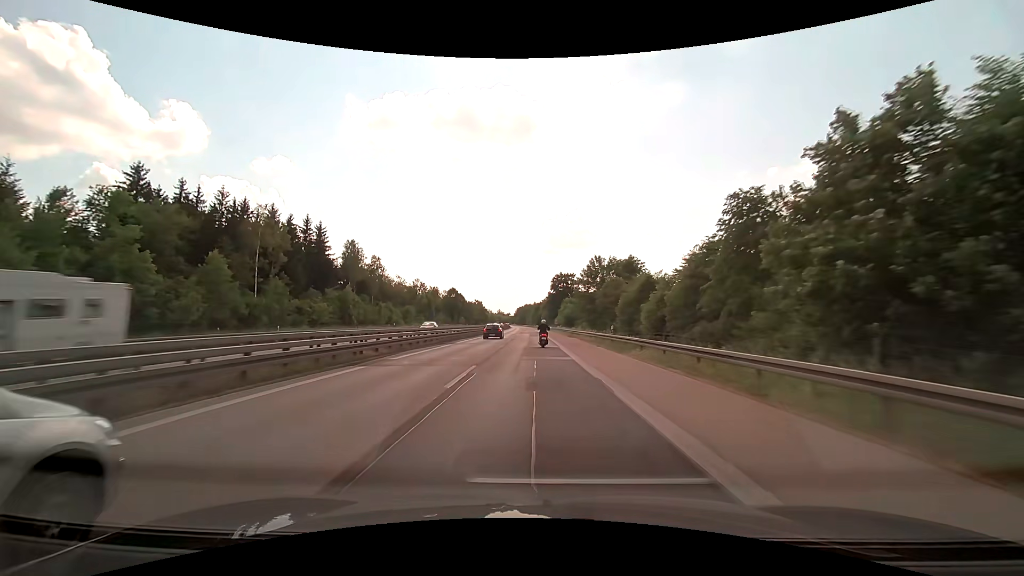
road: motorway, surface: asphalt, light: Day
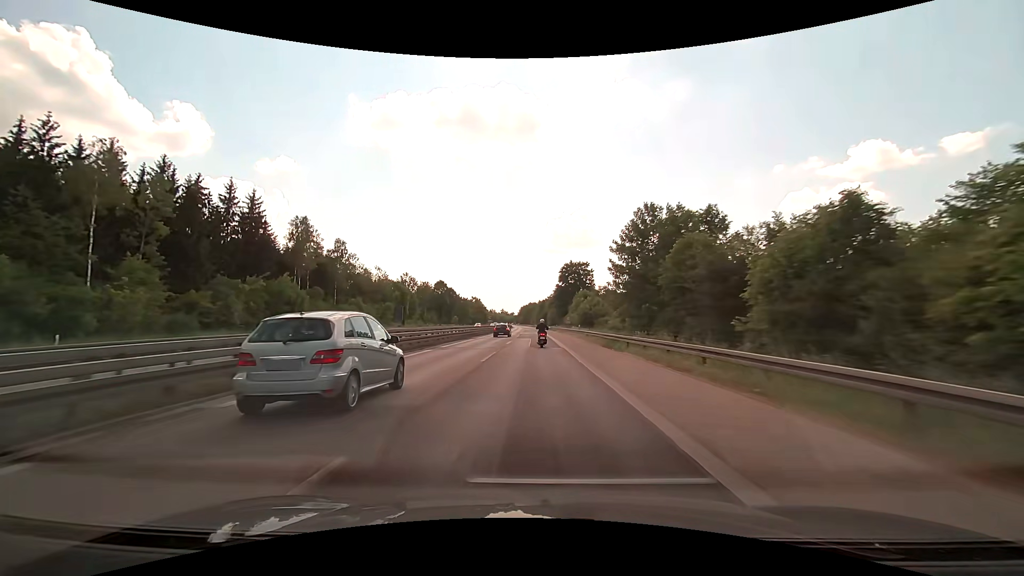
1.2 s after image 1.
(-0.2, +28.5) m; -1°
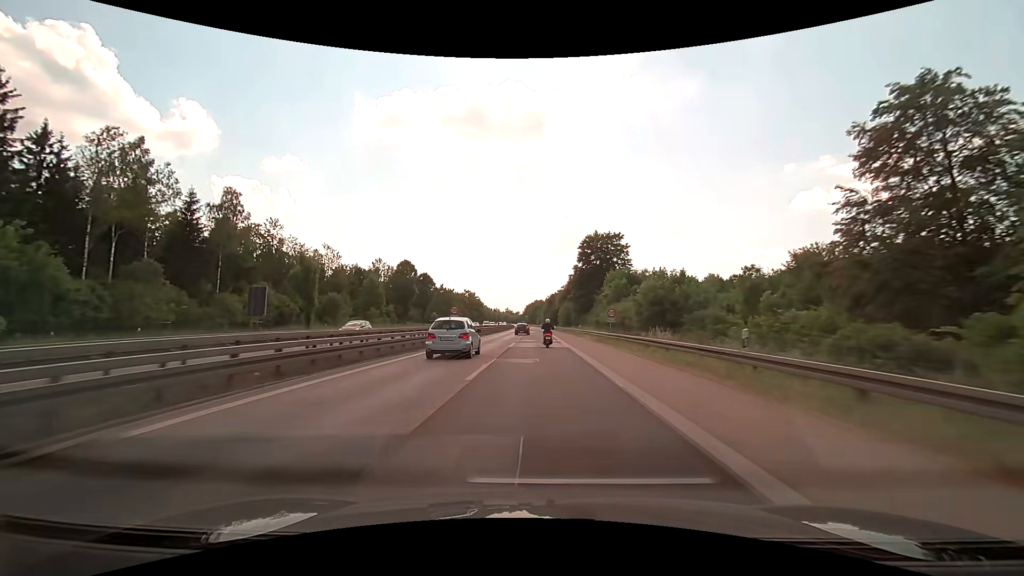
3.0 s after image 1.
(-0.4, +42.7) m; -1°
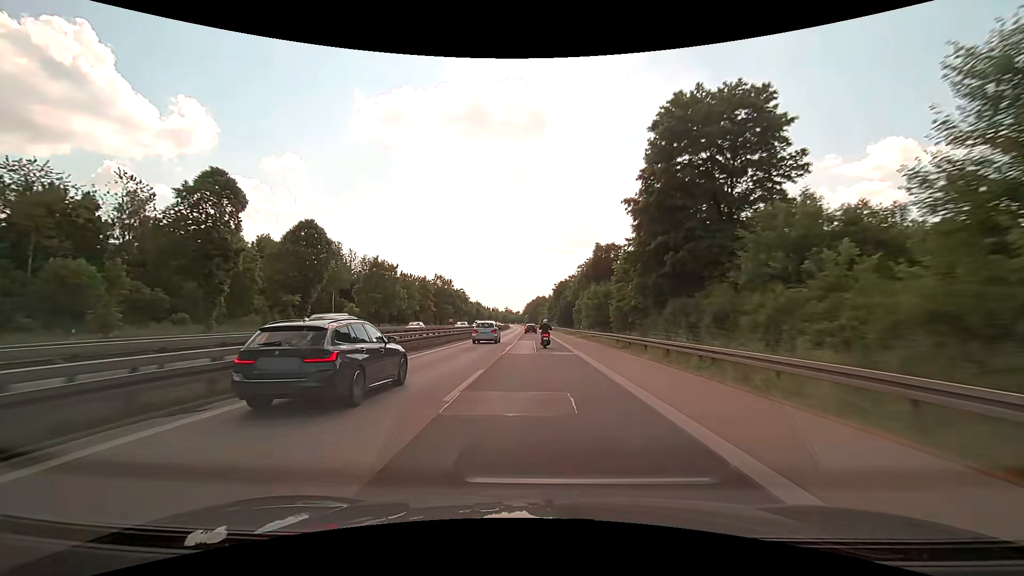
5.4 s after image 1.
(+0.1, +56.9) m; 0°
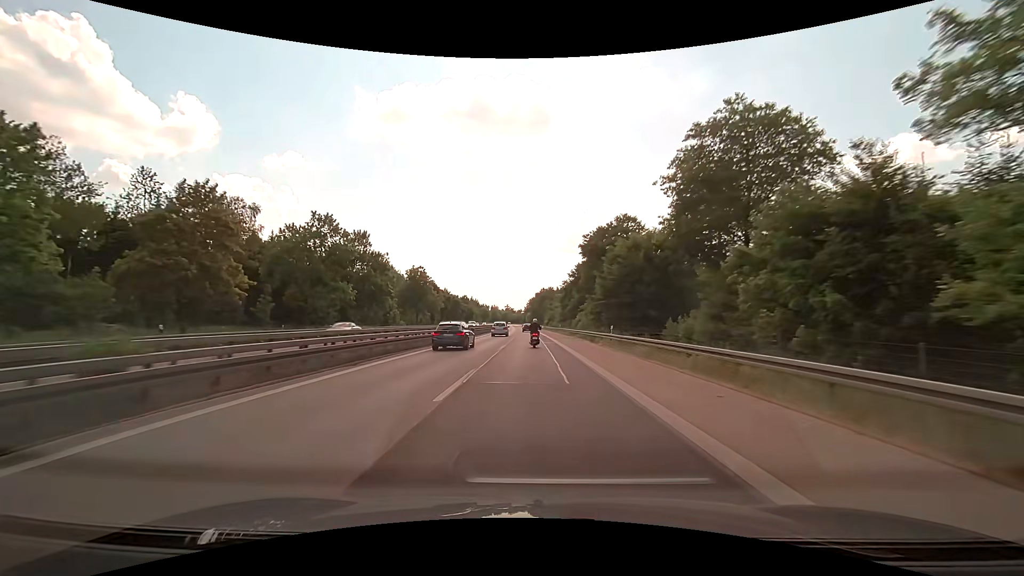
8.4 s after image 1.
(-0.4, +71.6) m; 0°
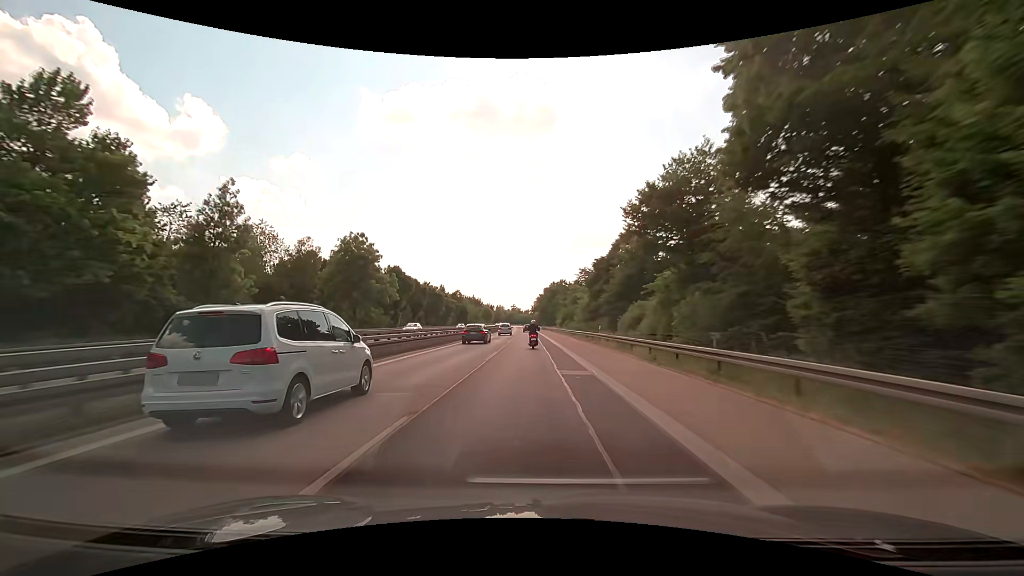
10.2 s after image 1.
(-0.3, +43.2) m; -1°
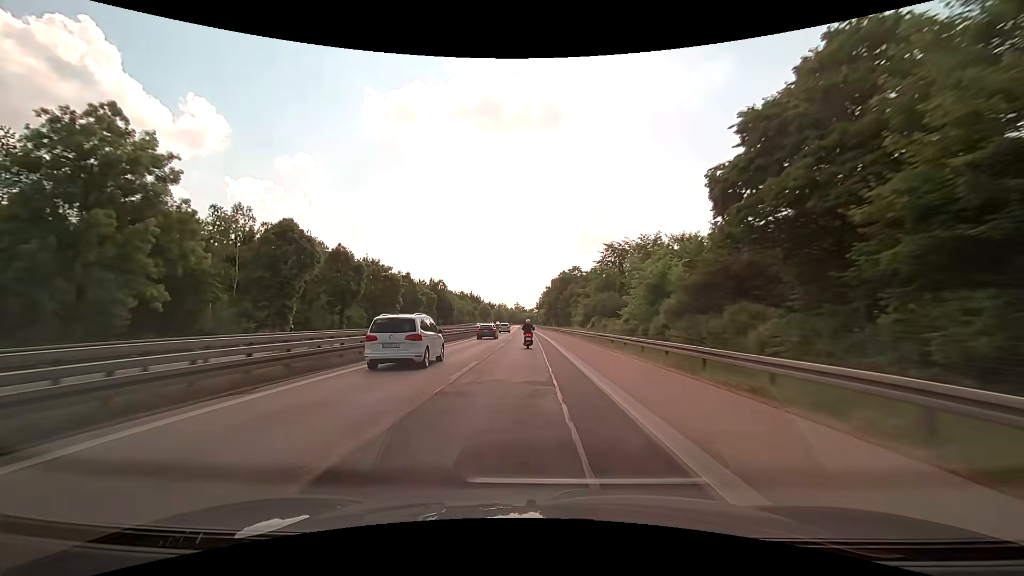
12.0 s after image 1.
(-0.3, +43.4) m; -1°
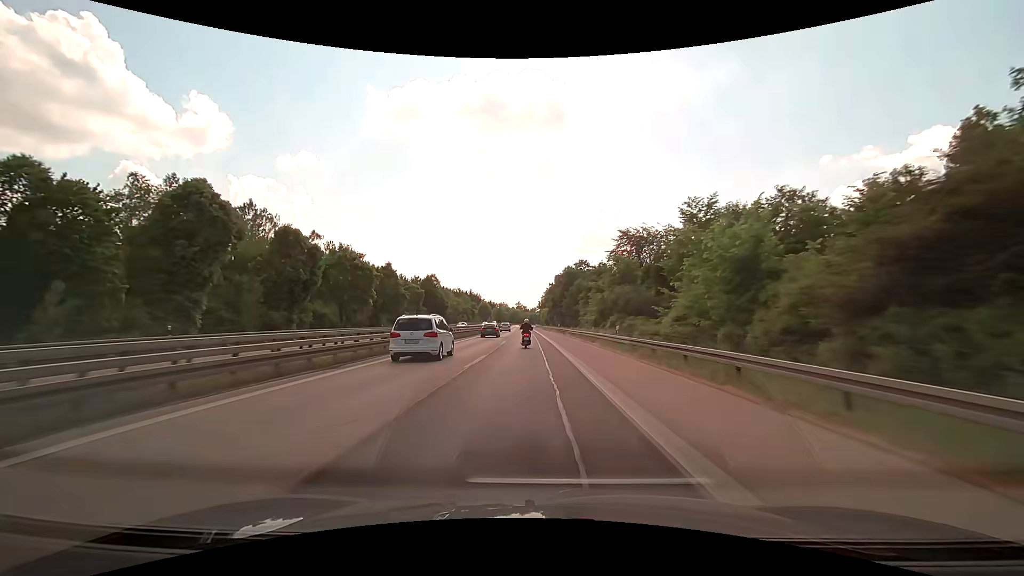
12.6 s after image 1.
(0.0, +14.5) m; 0°
(0, +10) (0, +20) (0, +30) (0, +40) (0, +50) (0, +60) (-1, +70) (-1, +80) (-1, +90) (-2, +100) m
